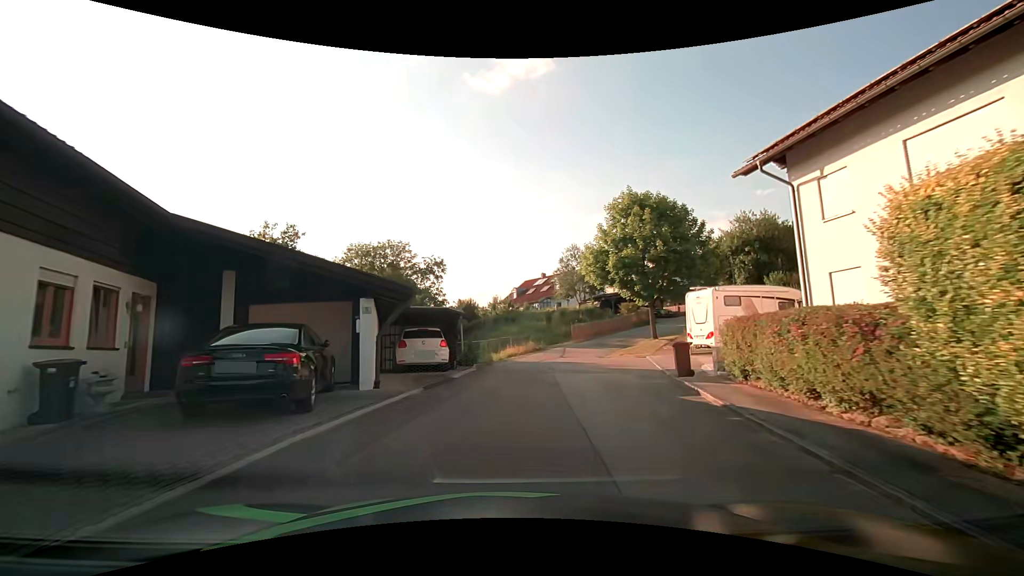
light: Day
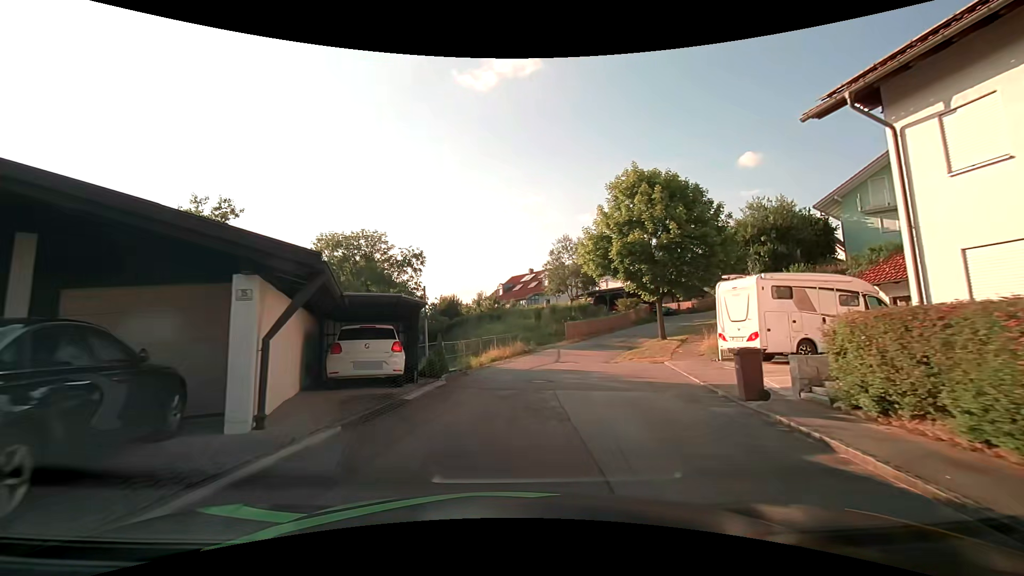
(0.0, +4.7) m; +2°
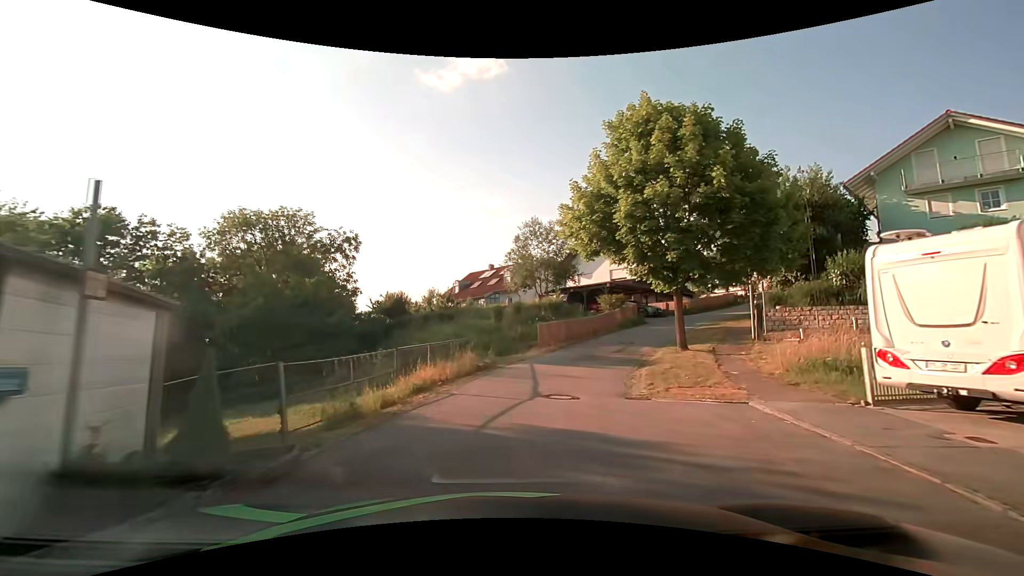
(+0.3, +9.1) m; +4°
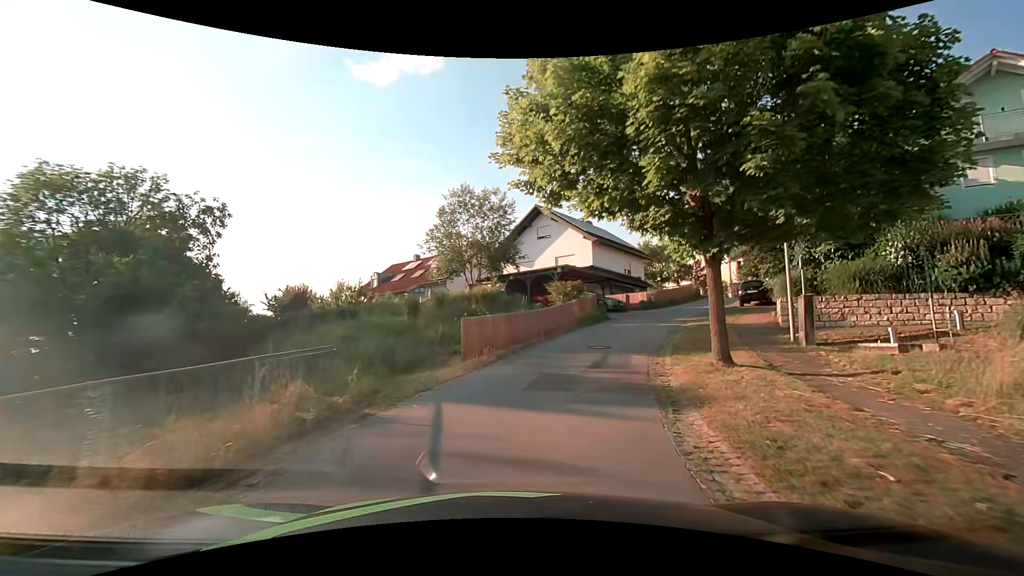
(+0.6, +8.9) m; +8°
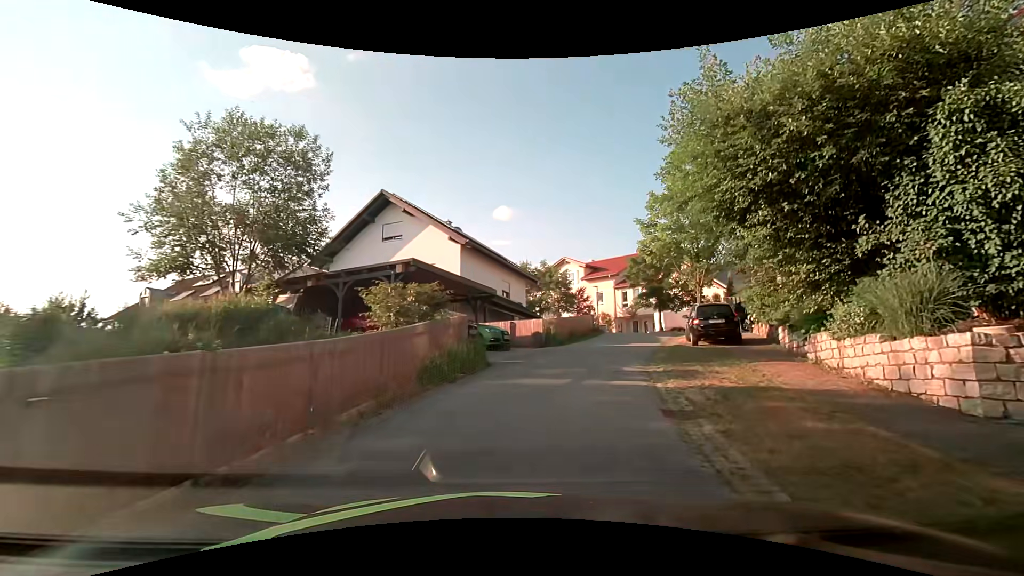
(+1.6, +13.0) m; +15°
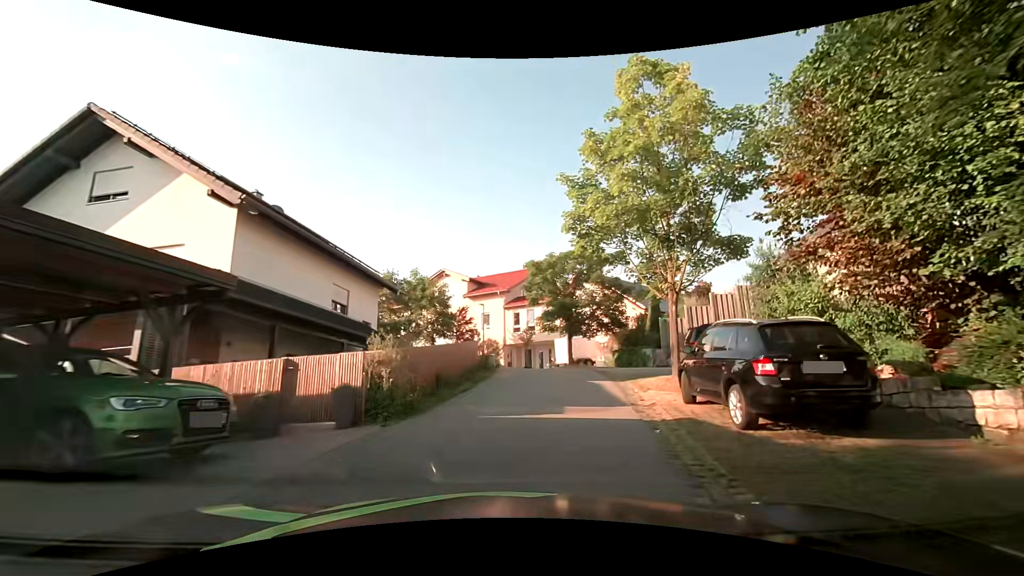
(+1.5, +11.8) m; +14°
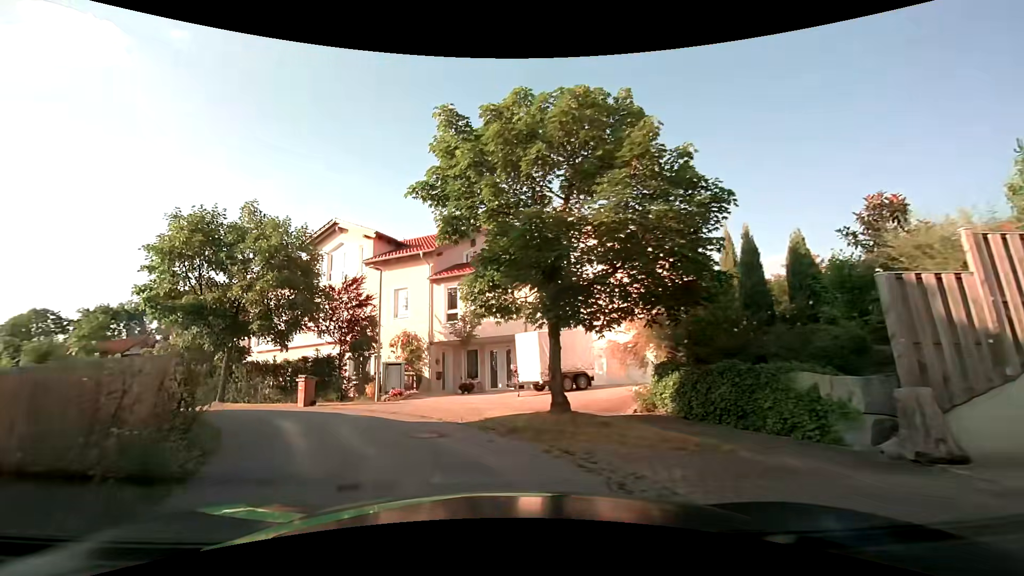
(+1.7, +17.7) m; +5°
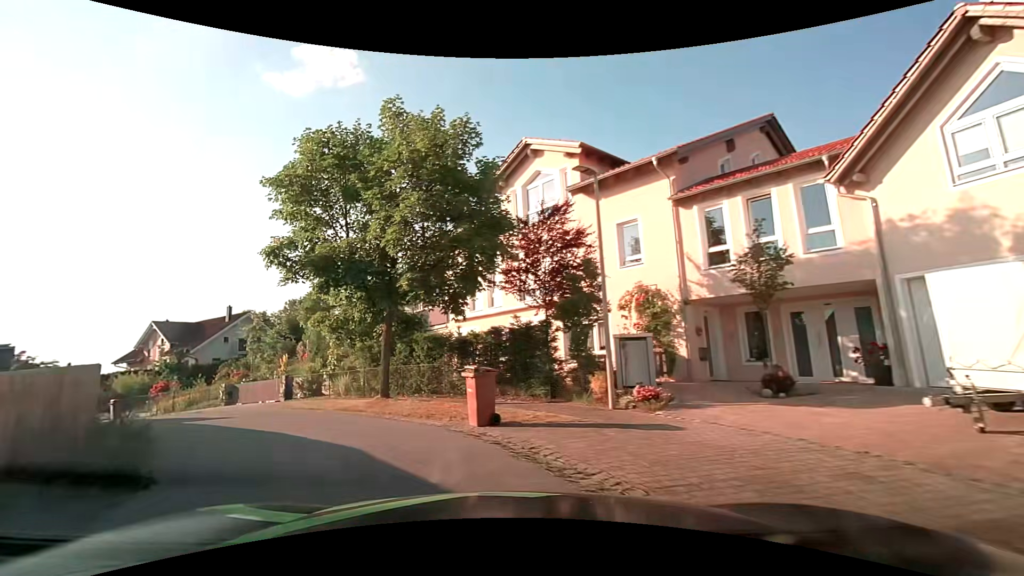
(-1.8, +9.1) m; -25°
(-3, +9) (-10, +17) (-18, +23) (-26, +28) (-34, +34) (-42, +40) (-50, +46) (-57, +53) (-63, +61) (-61, +71) m
